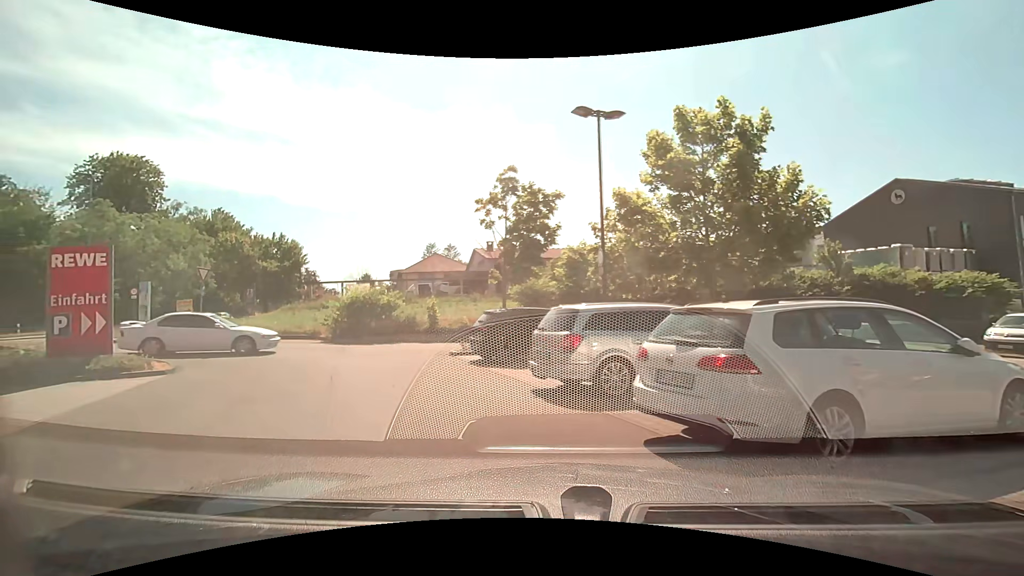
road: service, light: Day
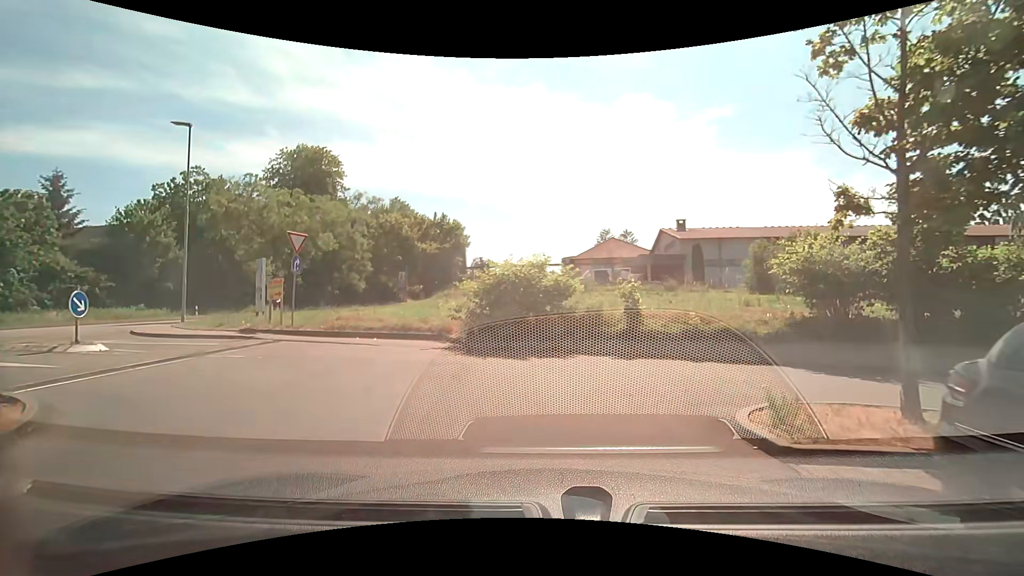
(-2.4, +10.7) m; -17°
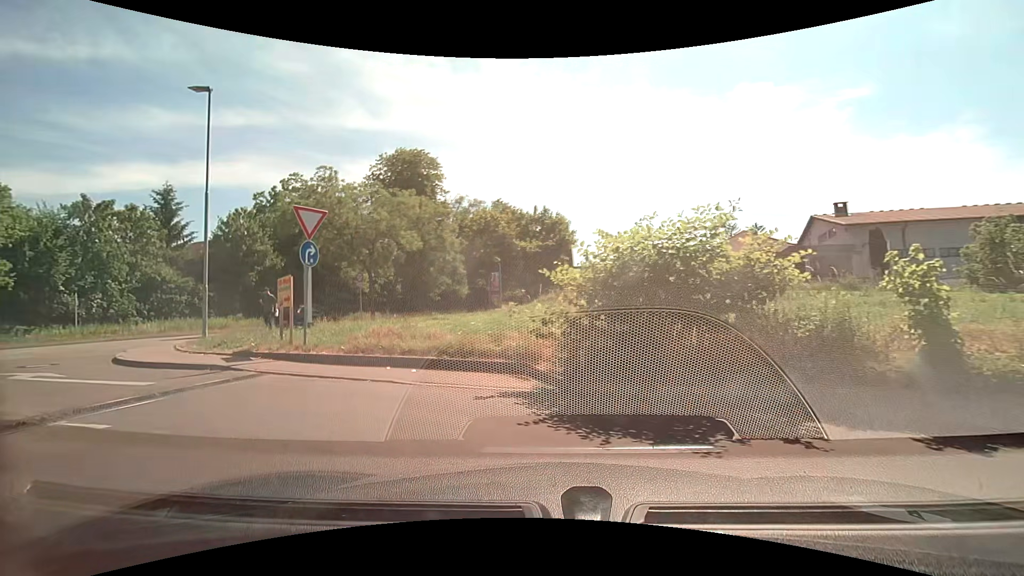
(-0.5, +6.6) m; -14°
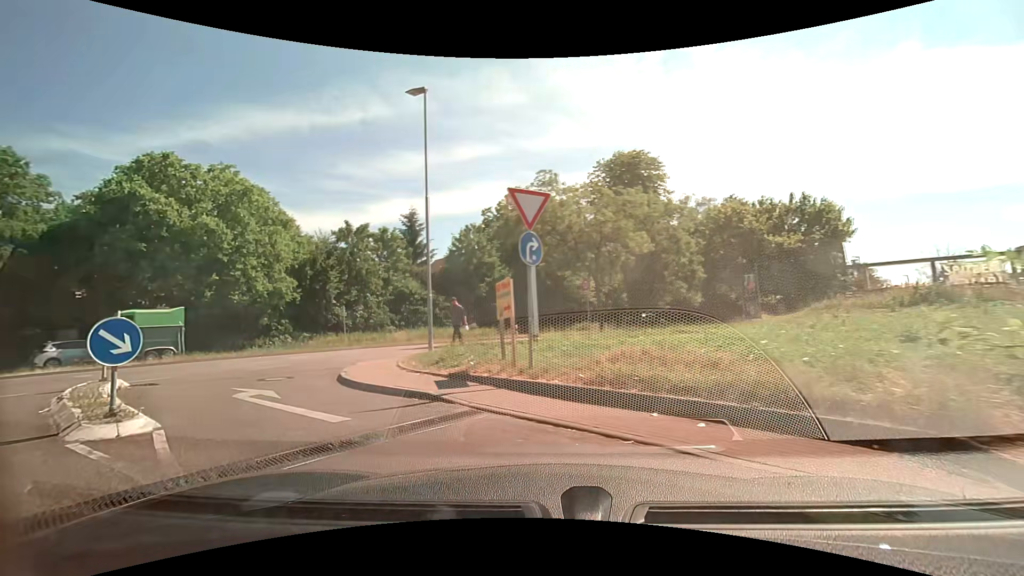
(-0.8, +3.7) m; -25°
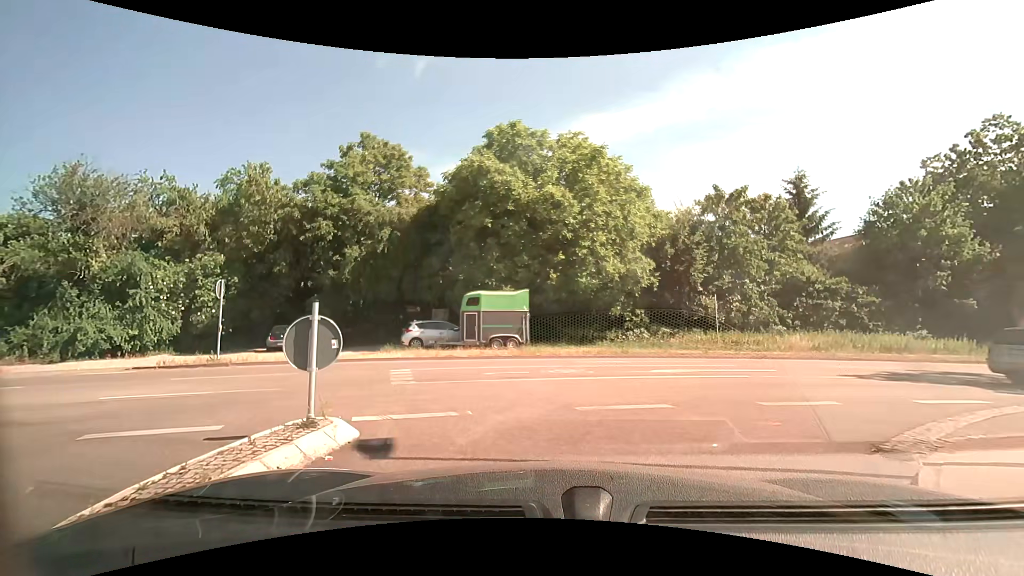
(-3.3, +8.2) m; -36°
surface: asphalt
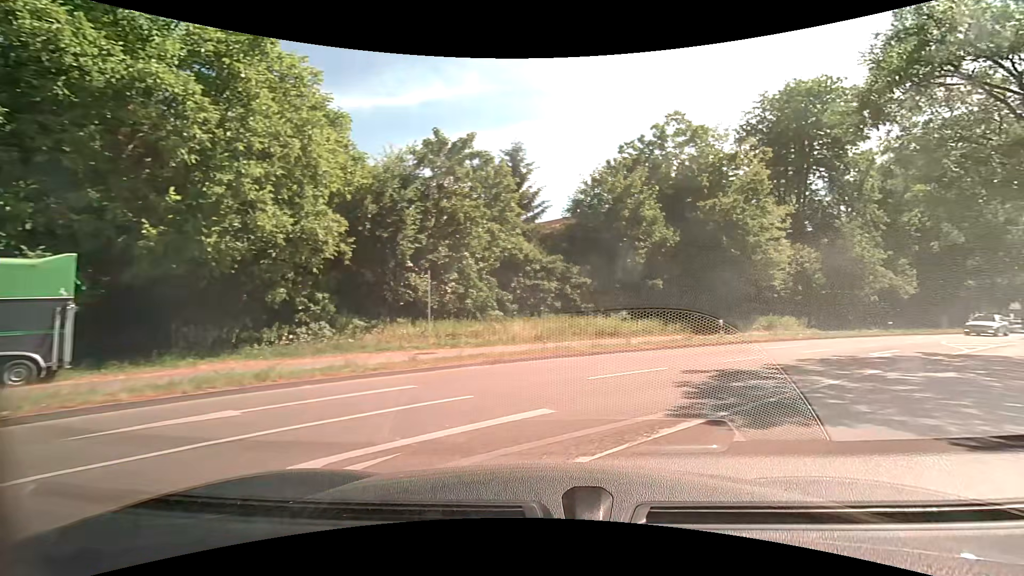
(+1.5, +9.3) m; +33°
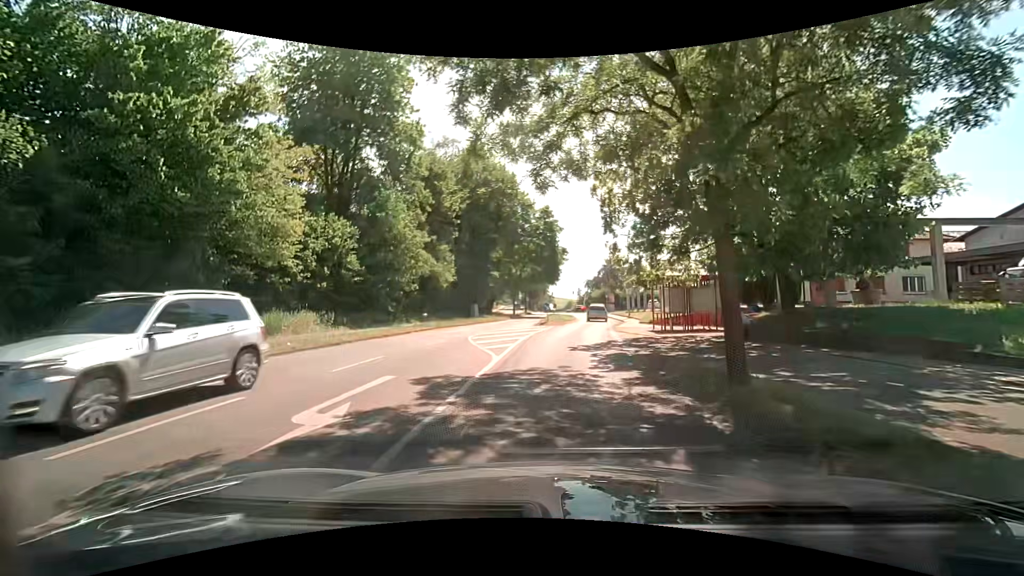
(+8.0, +13.3) m; +43°
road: secondary
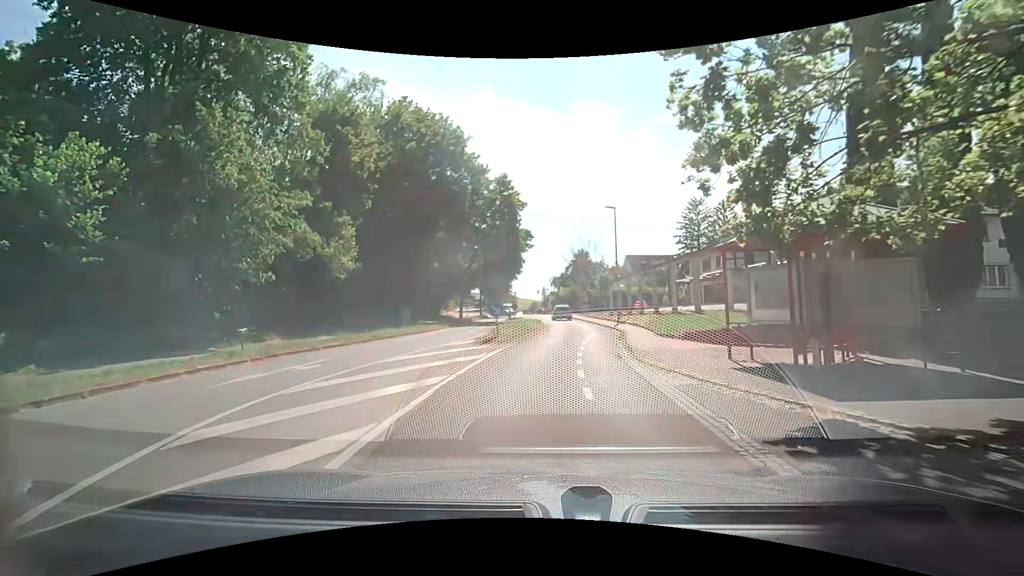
(+0.4, +15.3) m; +3°
